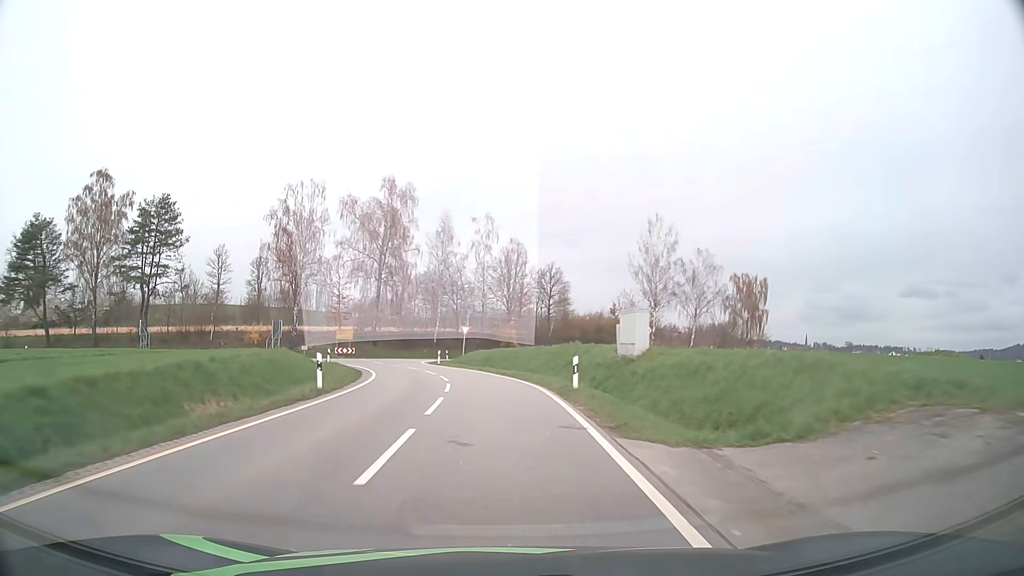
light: Day
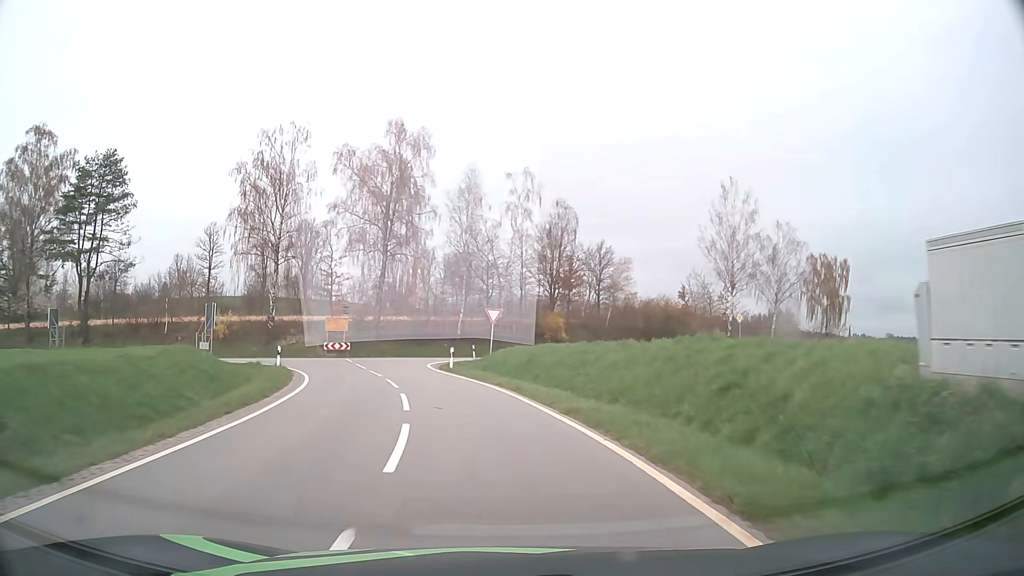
(-0.4, +17.3) m; -3°
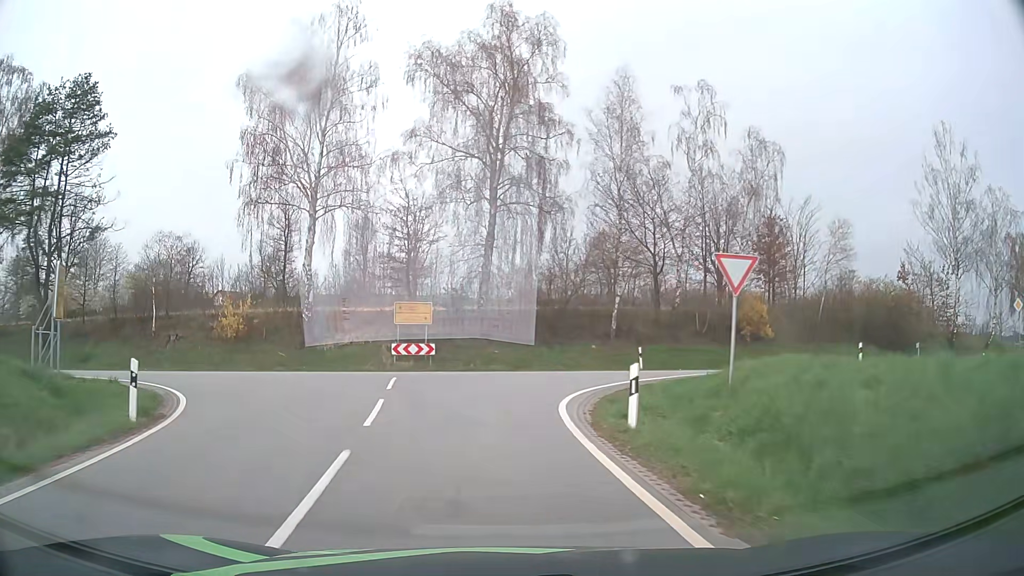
(-1.9, +20.2) m; -12°
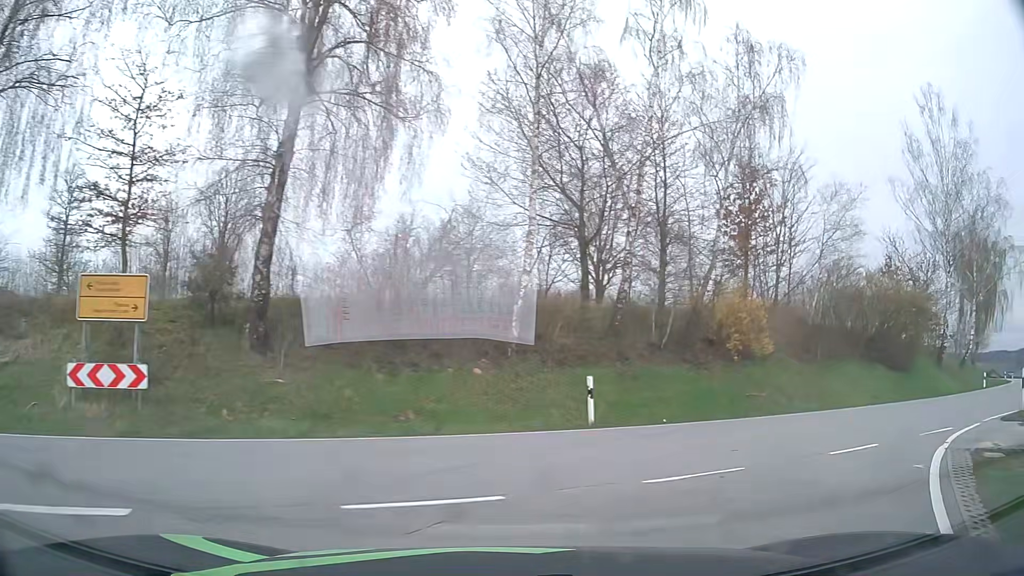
(+0.3, +17.1) m; +13°
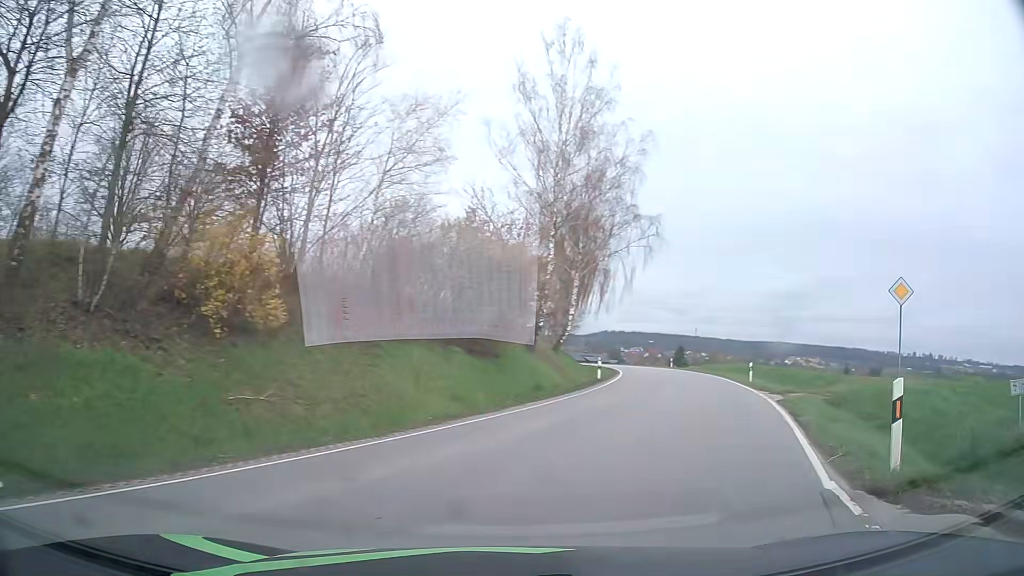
(+3.3, +9.3) m; +39°
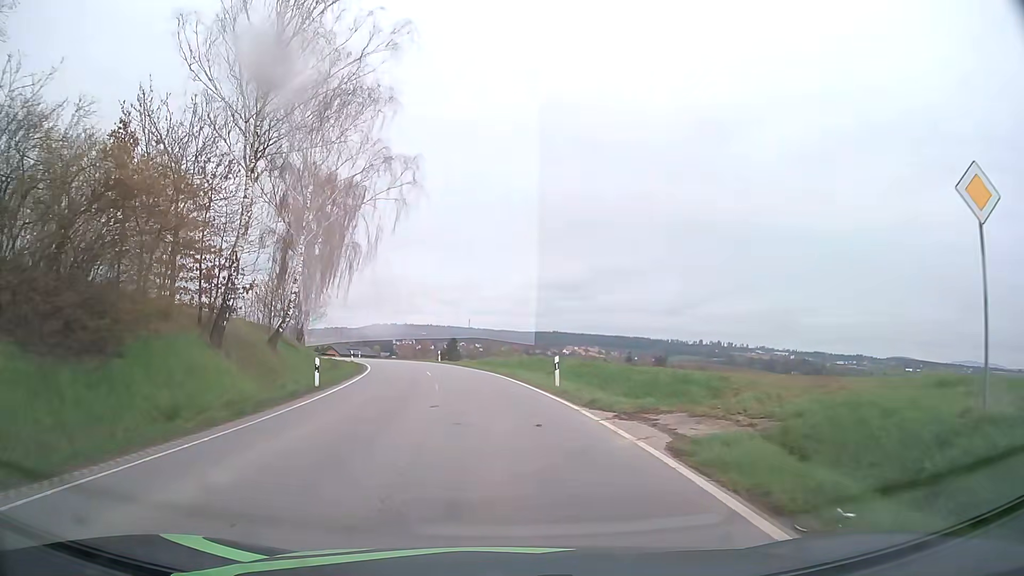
(+3.2, +12.3) m; +22°
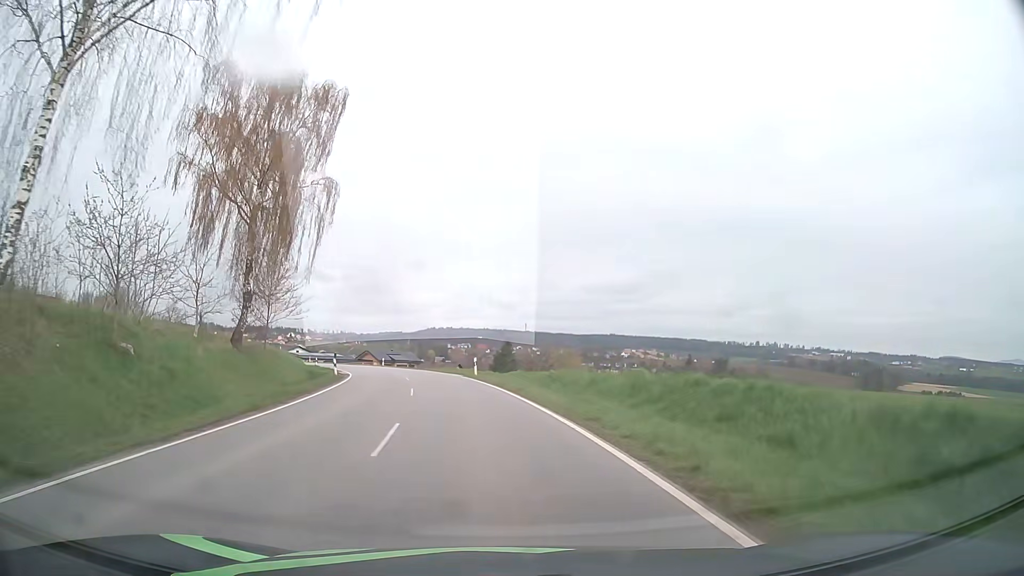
(-1.2, +23.0) m; -6°
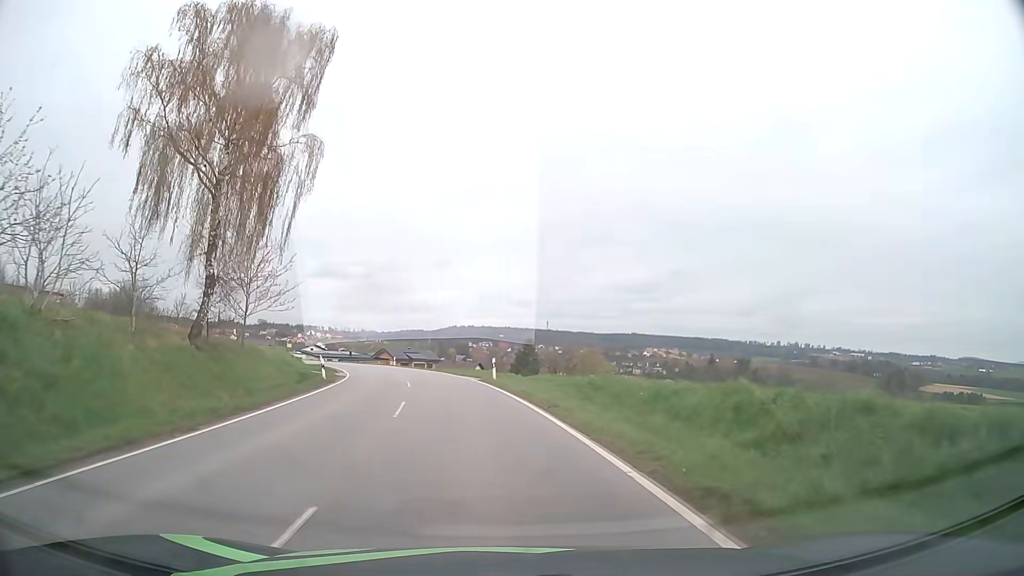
(-0.1, +6.8) m; -1°
(0, +10) (-1, +20) (-3, +30) (-5, +40) (-7, +49) (-10, +59) (-13, +68) (-17, +78) (-21, +87) (-26, +96) m
